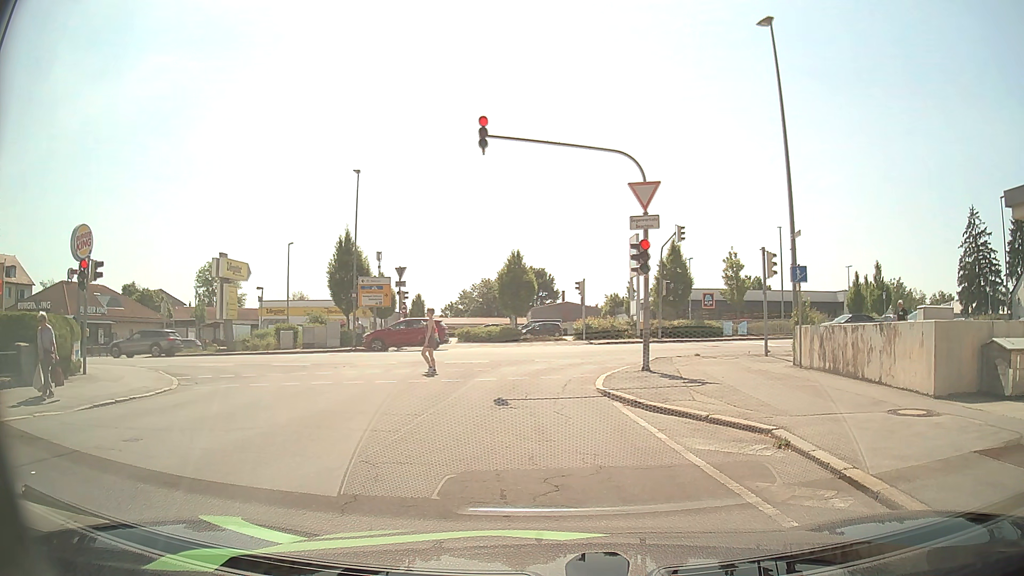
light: Day
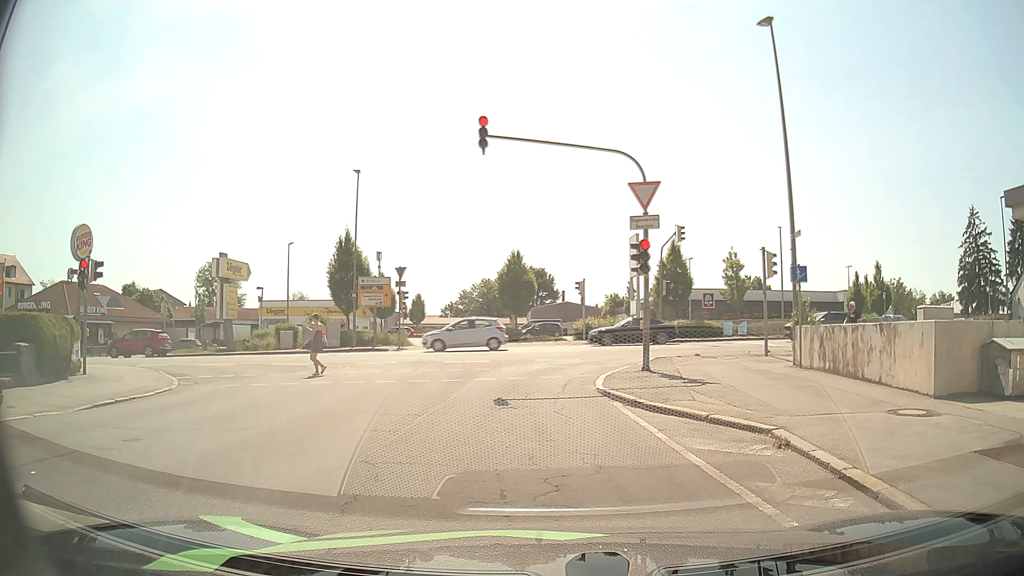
(0.0, 0.0) m; 0°
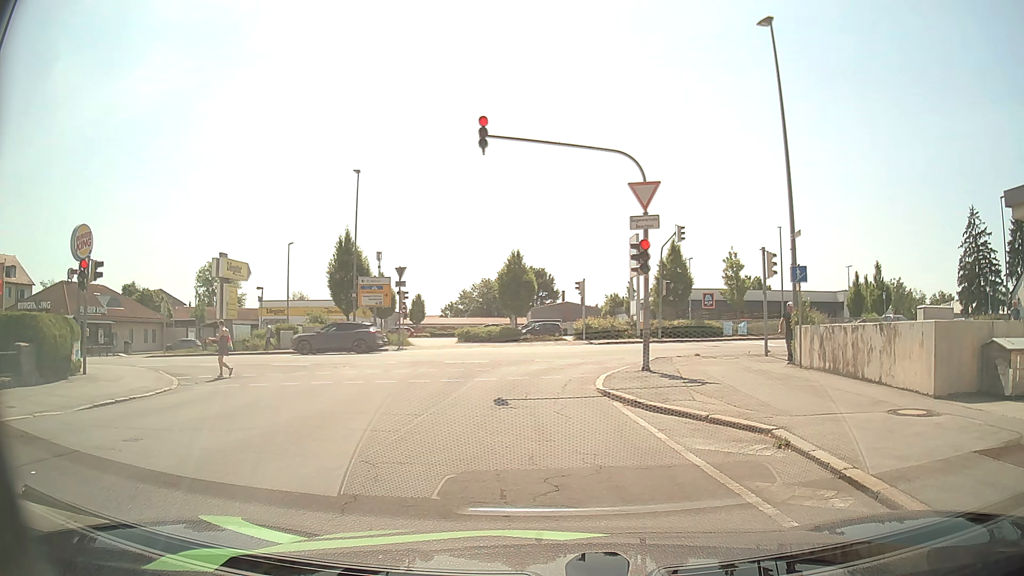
(0.0, 0.0) m; 0°
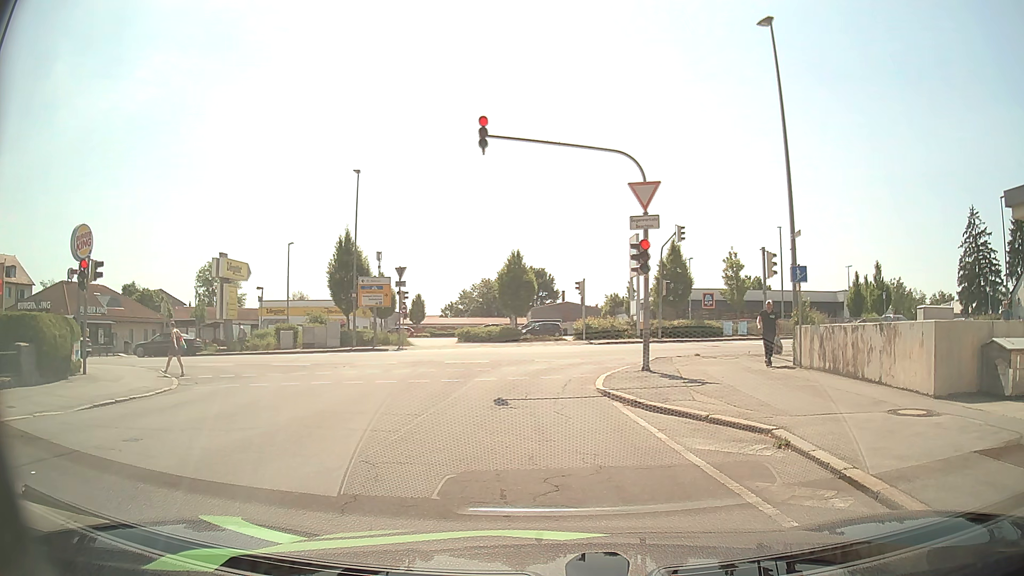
(0.0, 0.0) m; 0°
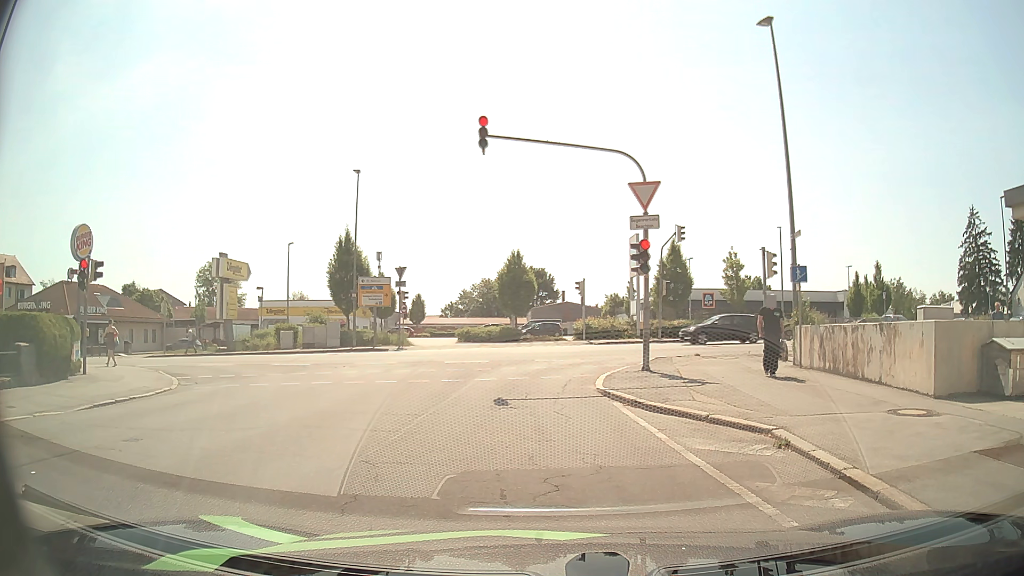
(0.0, 0.0) m; 0°
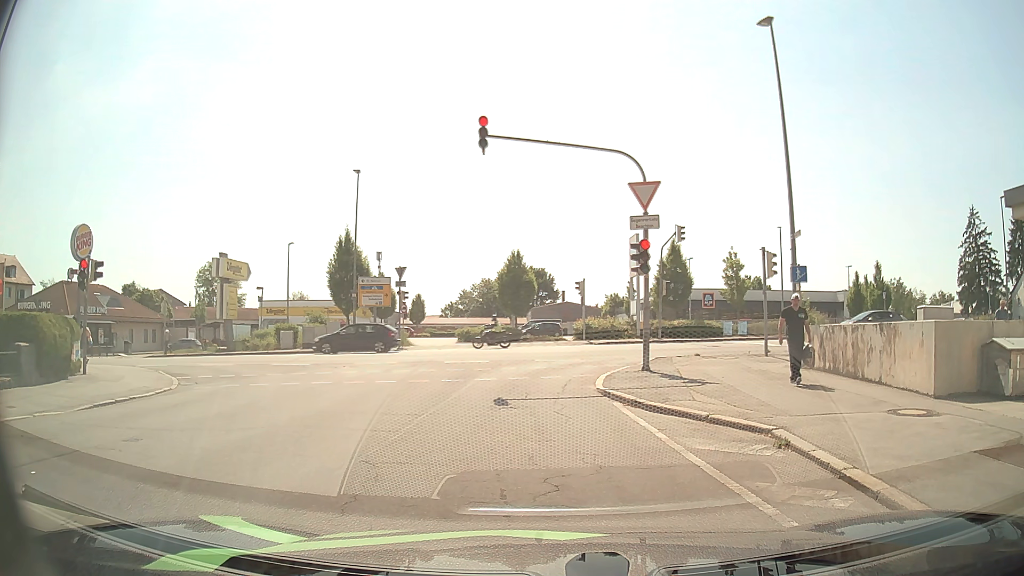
(0.0, 0.0) m; 0°
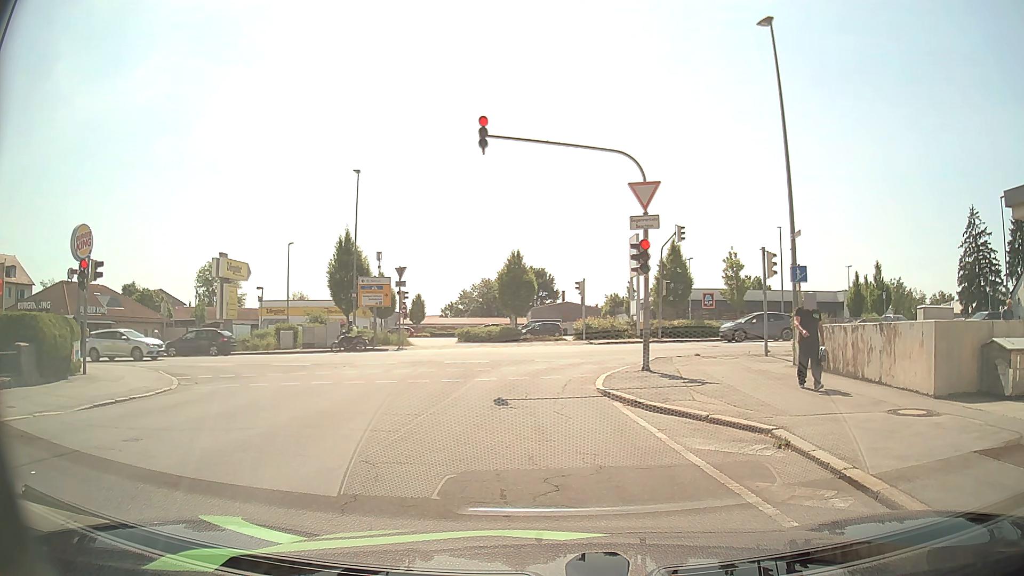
(0.0, 0.0) m; 0°
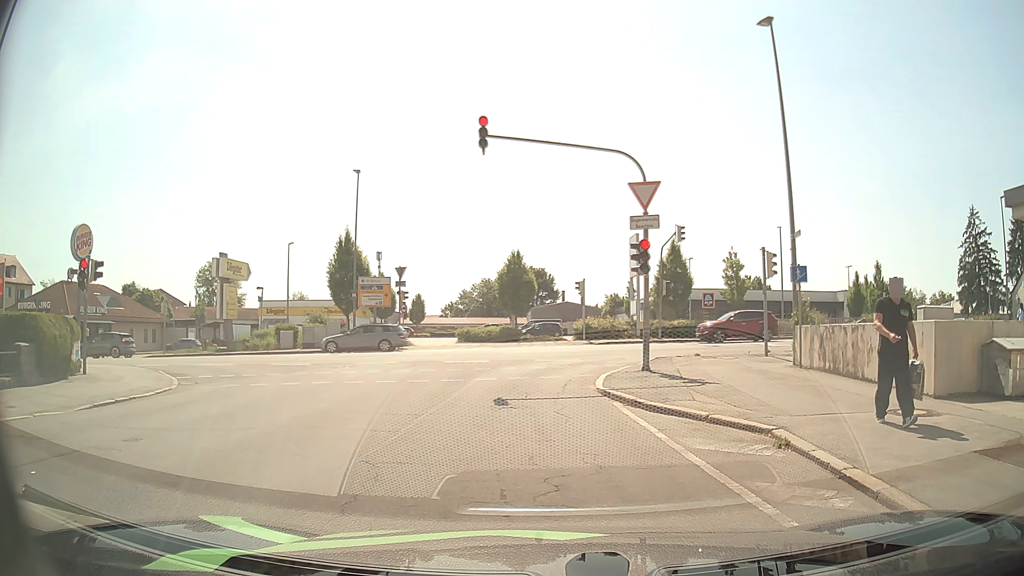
(0.0, 0.0) m; 0°
(-1, +10) (-1, +20) (+4, +28) (+14, +30) (+24, +30) (+34, +31) (+44, +32) (+54, +32) (+64, +32) (+74, +32) m
